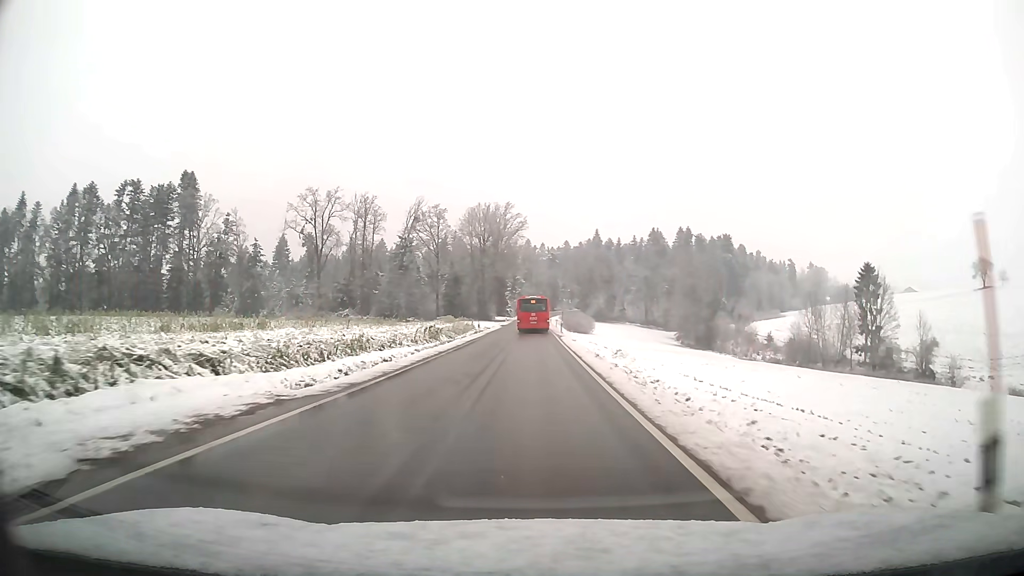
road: tertiary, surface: asphalt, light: Day
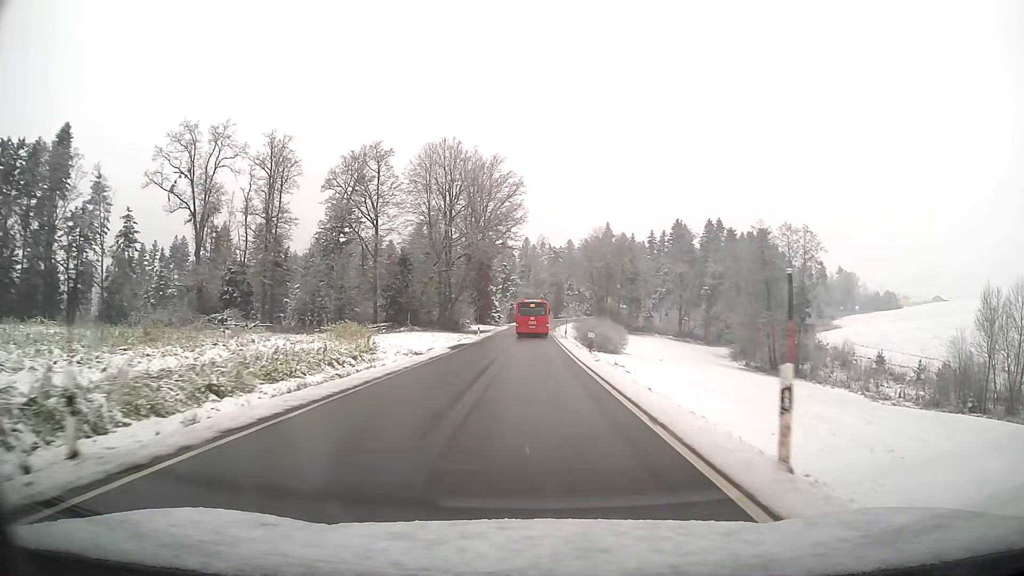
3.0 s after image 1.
(0.0, +50.7) m; 0°
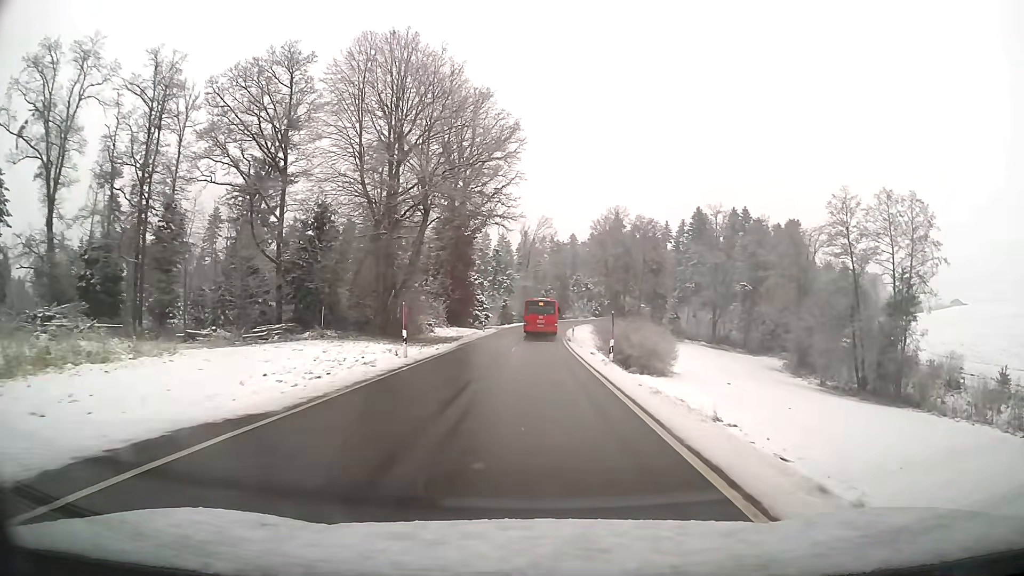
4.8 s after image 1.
(0.0, +30.9) m; 0°
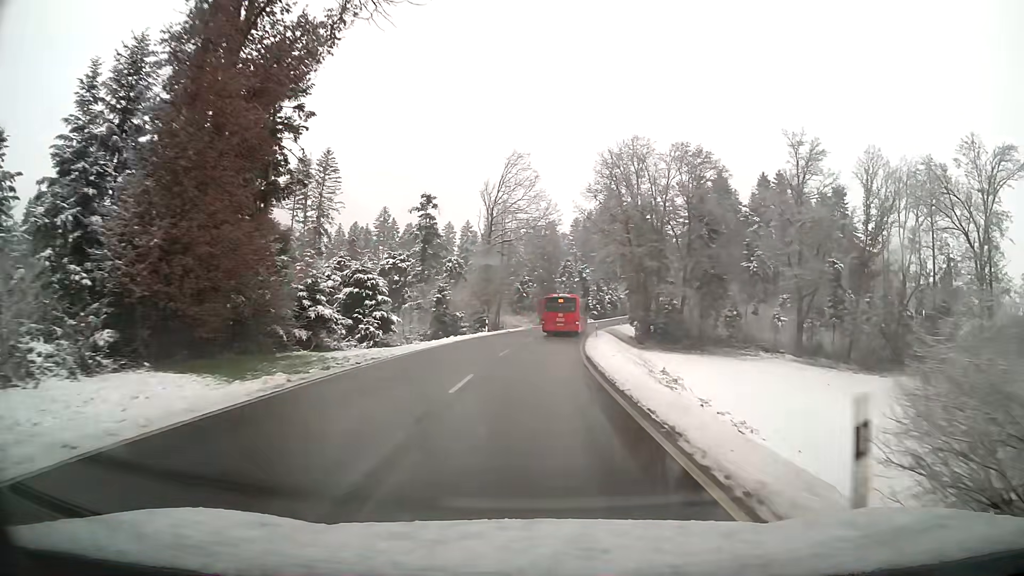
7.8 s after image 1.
(+0.8, +51.9) m; +2°
(0, +10) (0, +20) (+1, +30) (+1, +40) (+2, +50) (+4, +60) (+5, +70) (+7, +79) (+10, +89) (+12, +99) m
